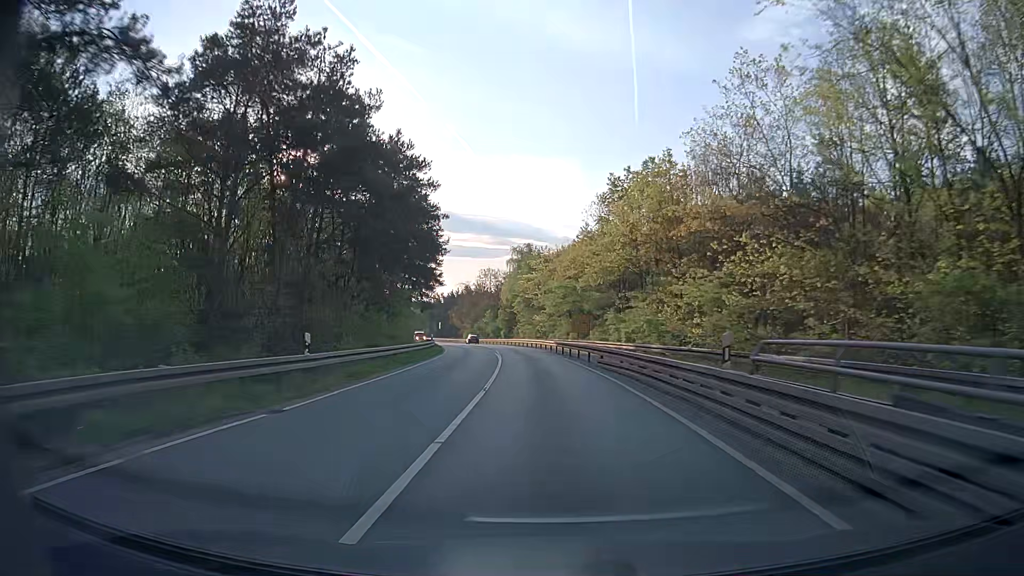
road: secondary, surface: asphalt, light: Day
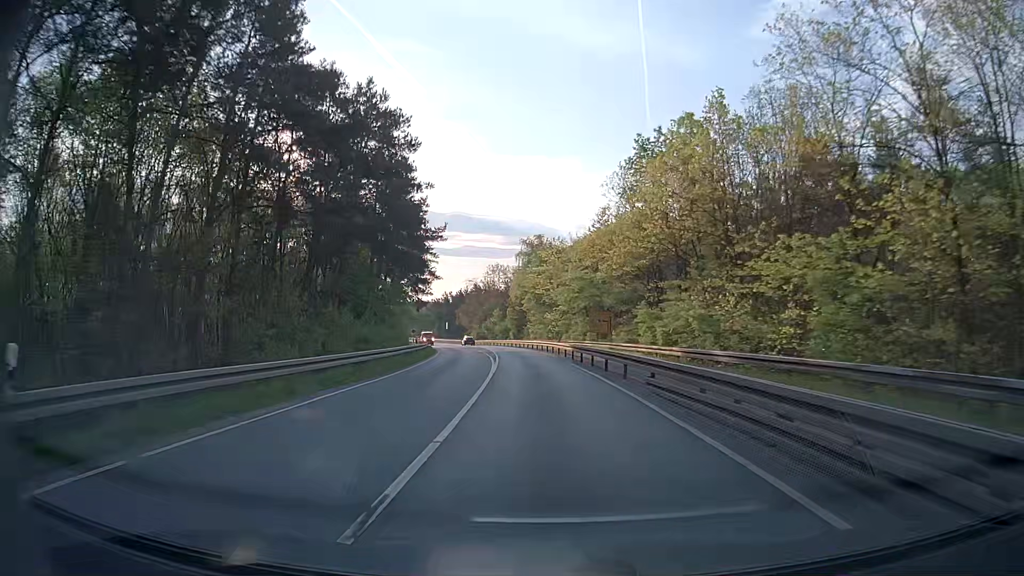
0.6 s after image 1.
(-0.1, +10.5) m; -1°
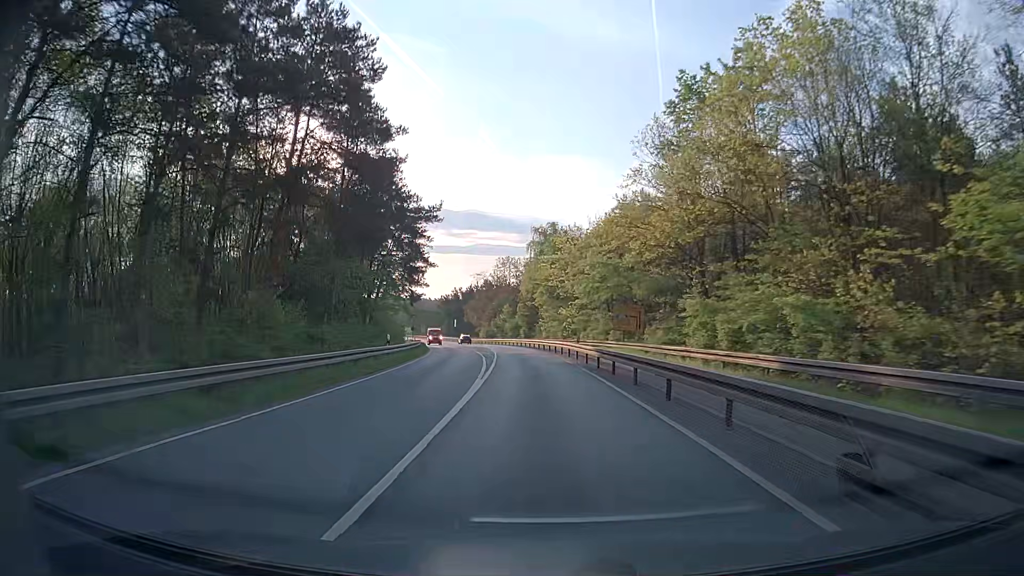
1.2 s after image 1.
(-0.1, +10.4) m; -1°
